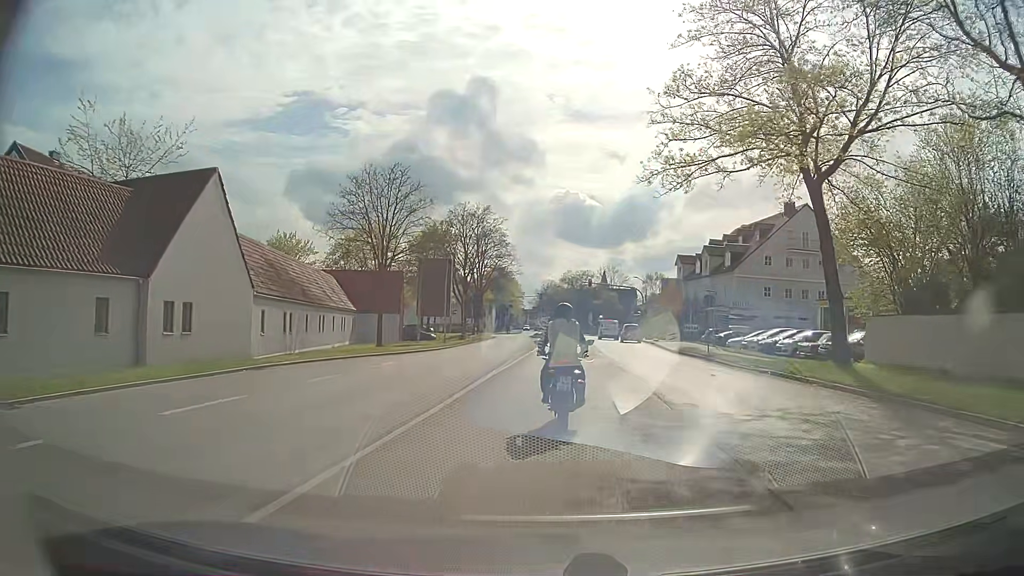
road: secondary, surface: asphalt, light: Day
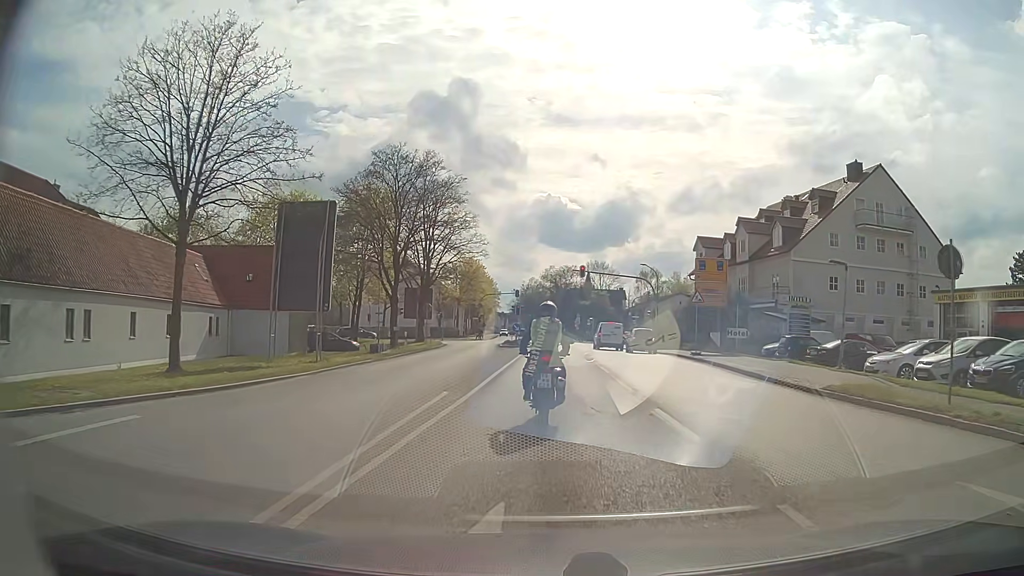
(+0.4, +21.5) m; +2°
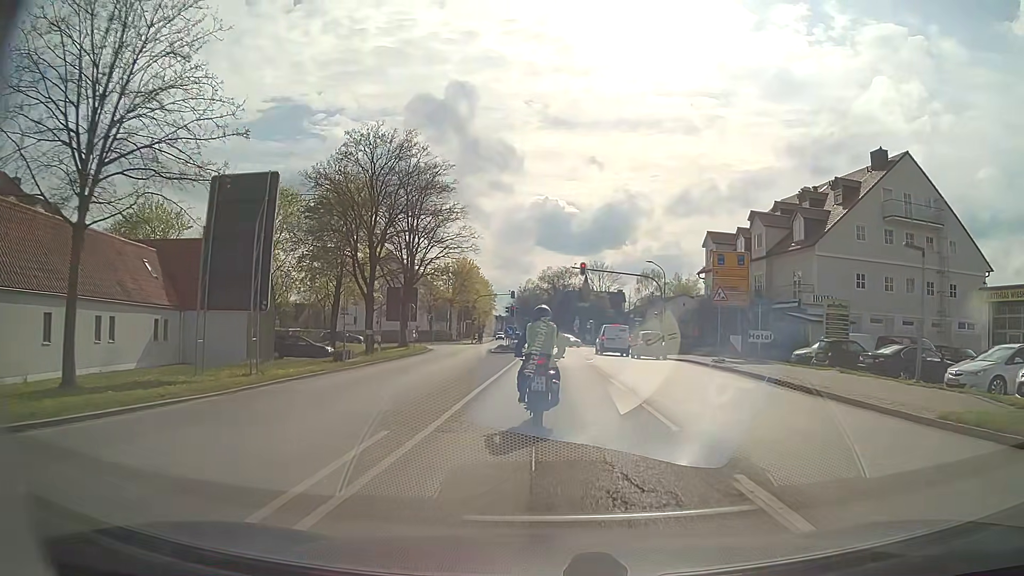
(0.0, +5.1) m; 0°
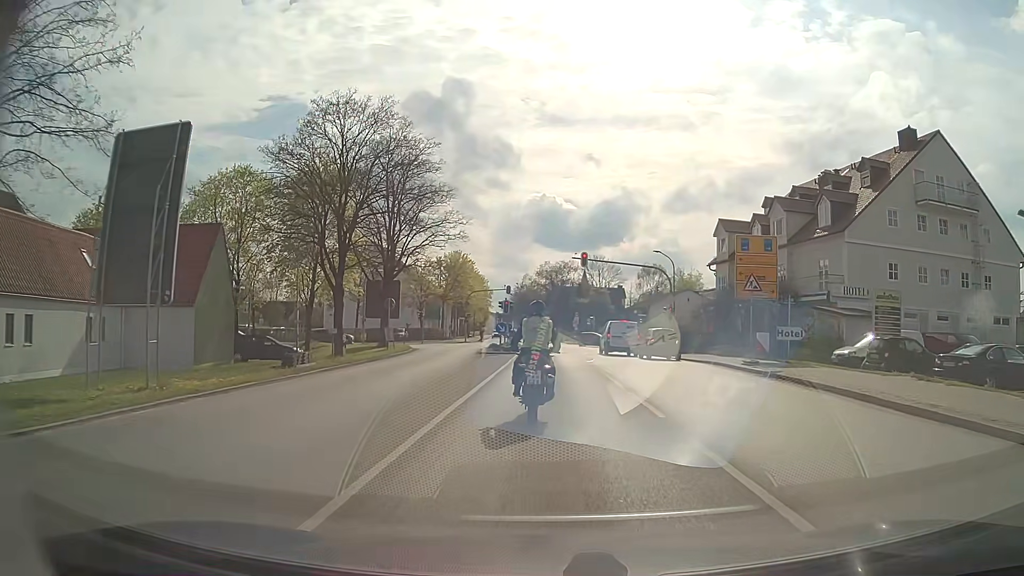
(0.0, +5.0) m; 0°
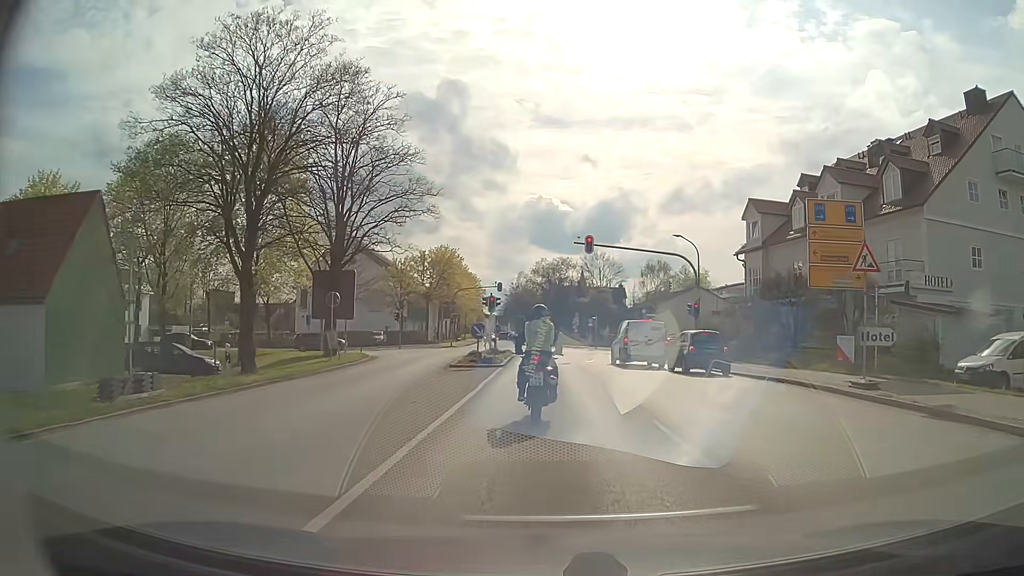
(0.0, +9.5) m; 0°
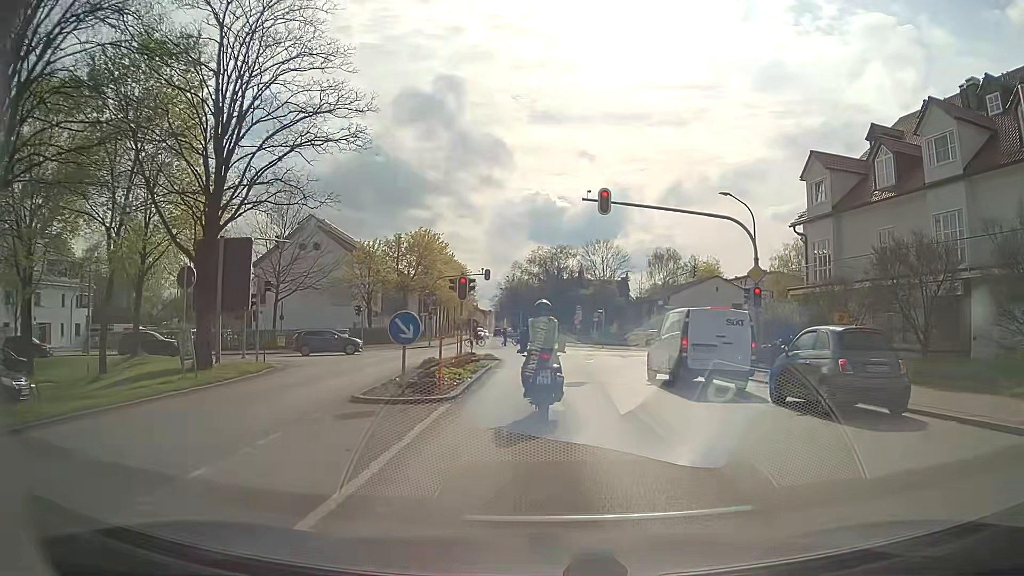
(0.0, +11.8) m; +1°
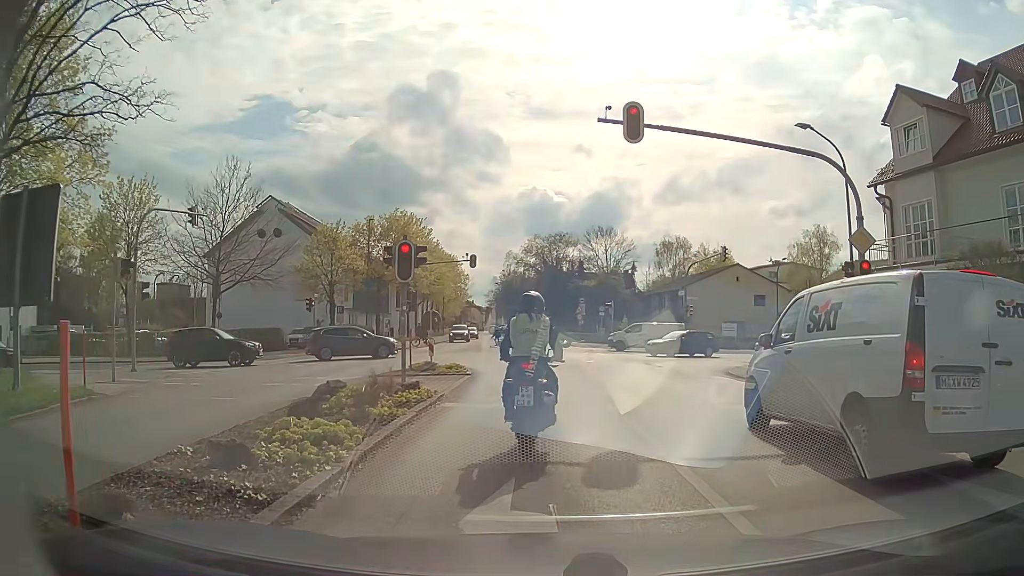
(0.0, +9.7) m; +1°
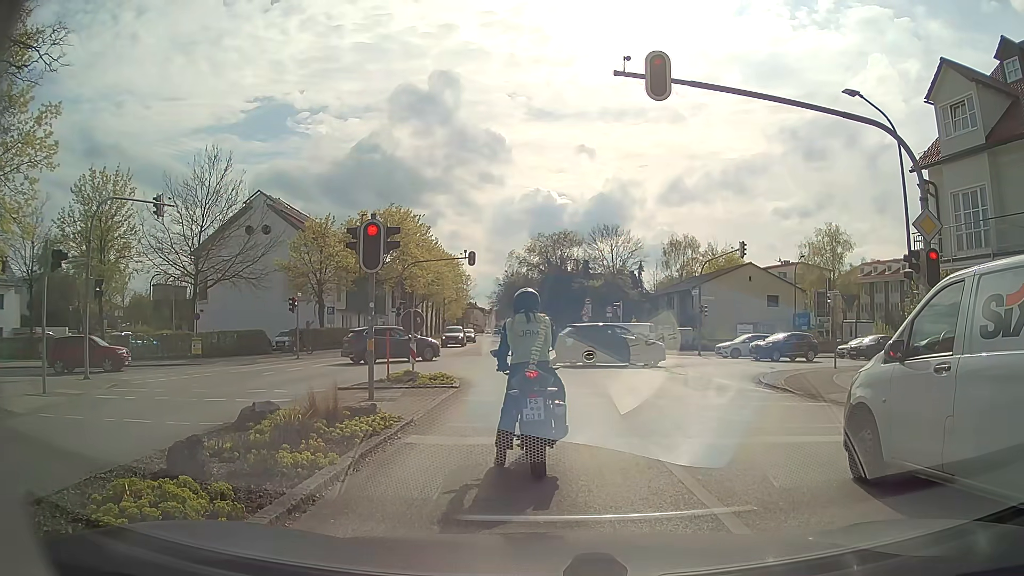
(-0.1, +3.1) m; -2°
